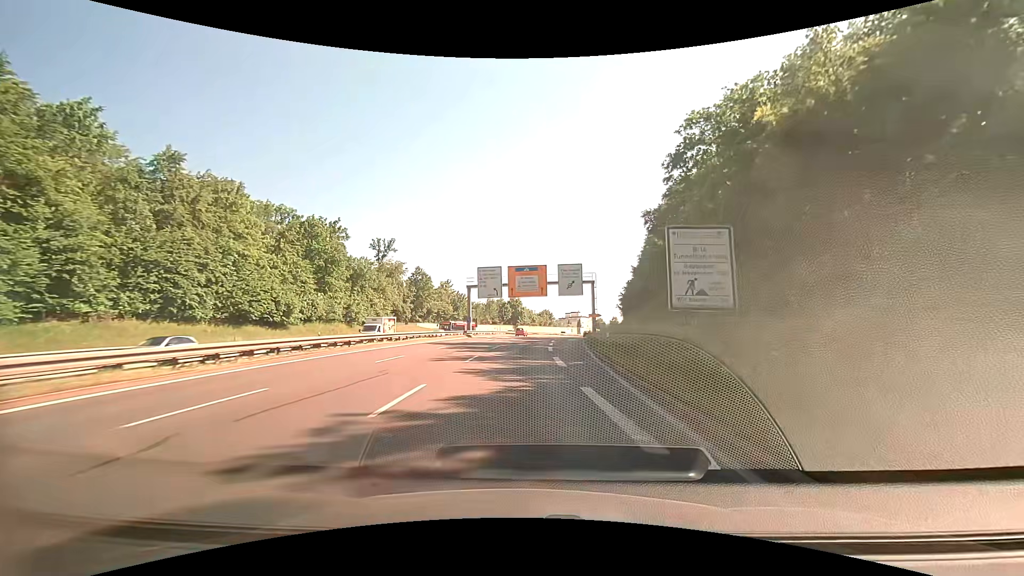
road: trunk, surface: asphalt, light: Day
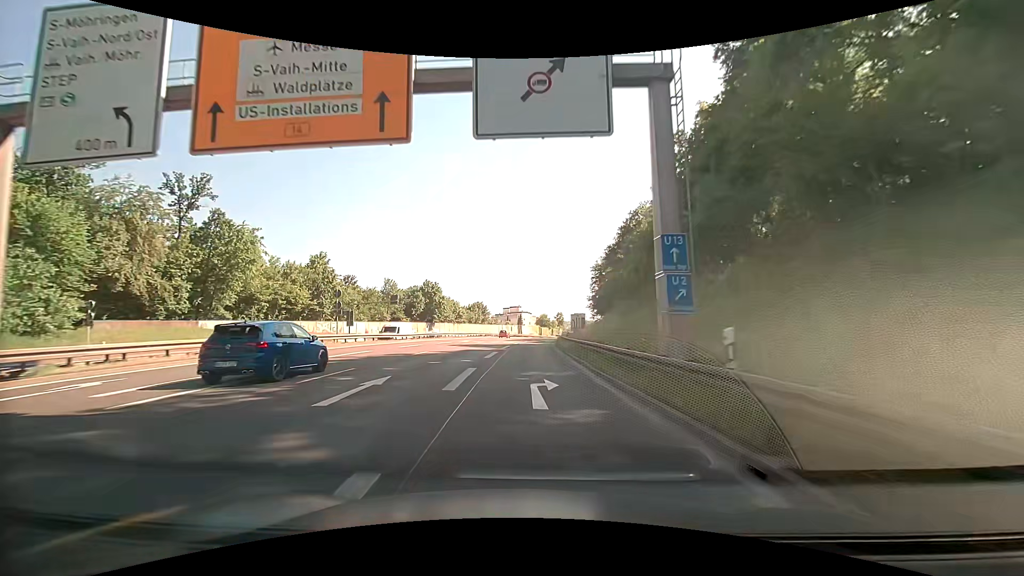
(+4.1, +54.8) m; +7°
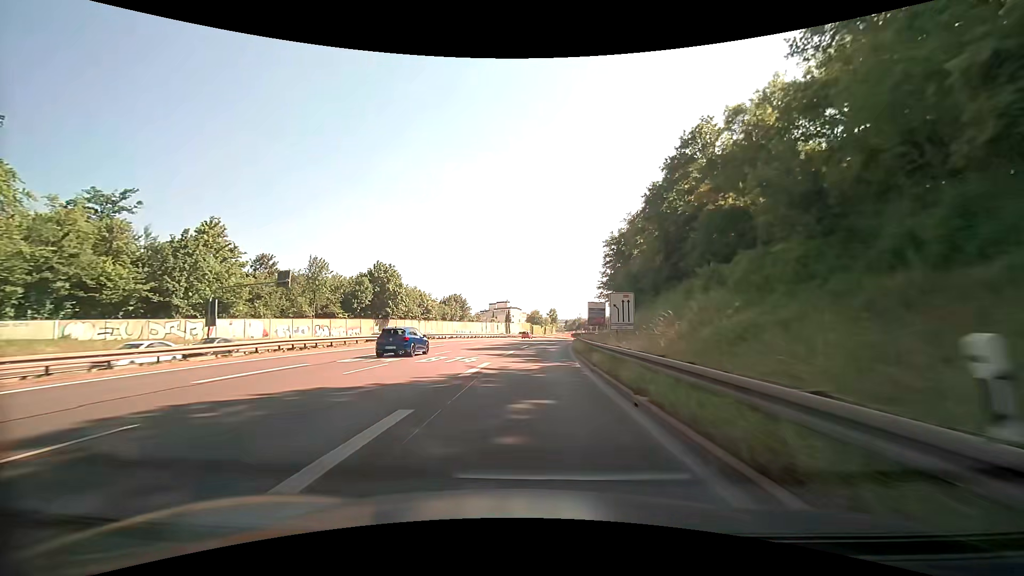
(+0.3, +32.4) m; +1°
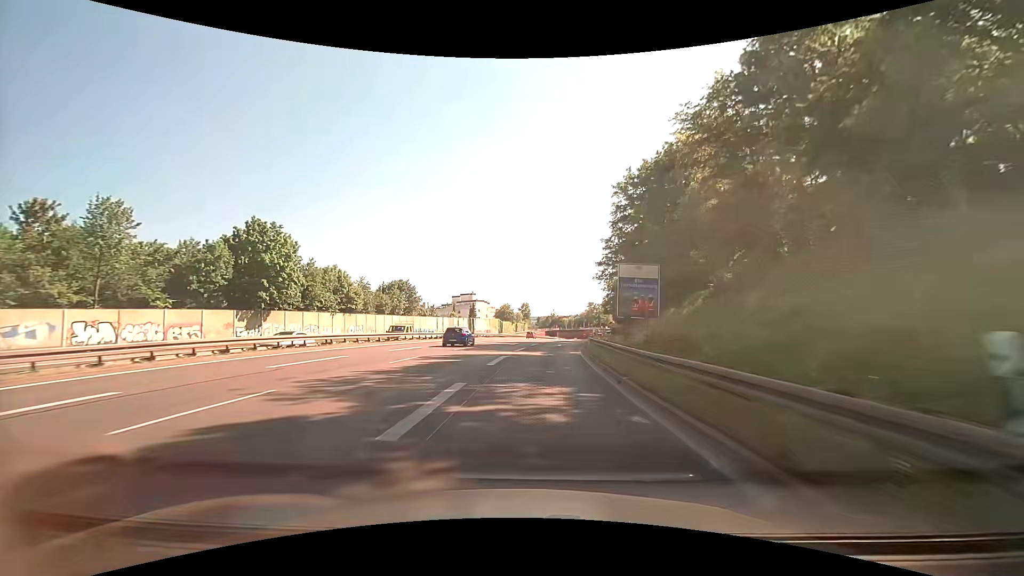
(+0.8, +32.1) m; +3°
